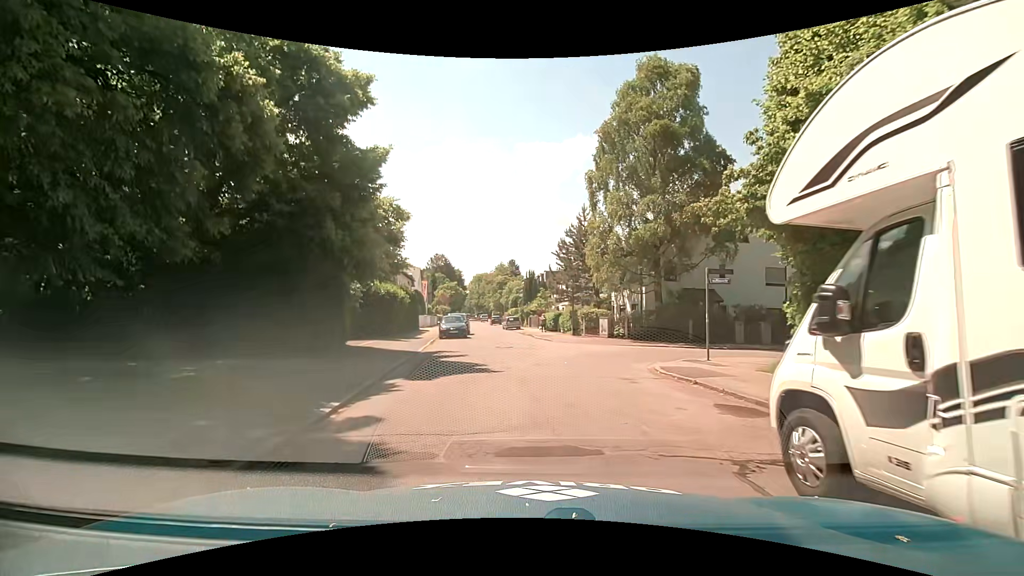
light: Day
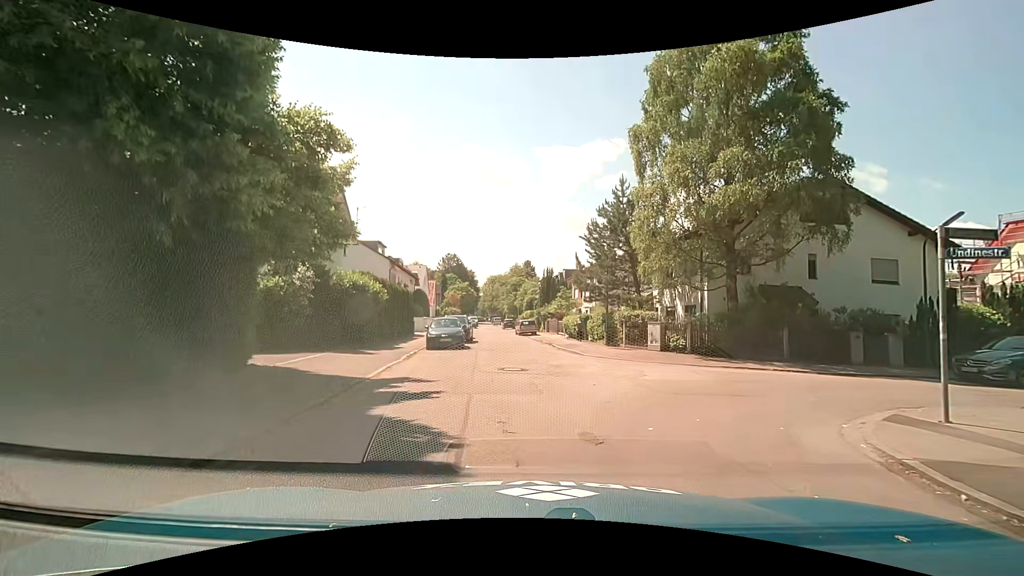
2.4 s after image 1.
(-0.5, +8.2) m; -3°
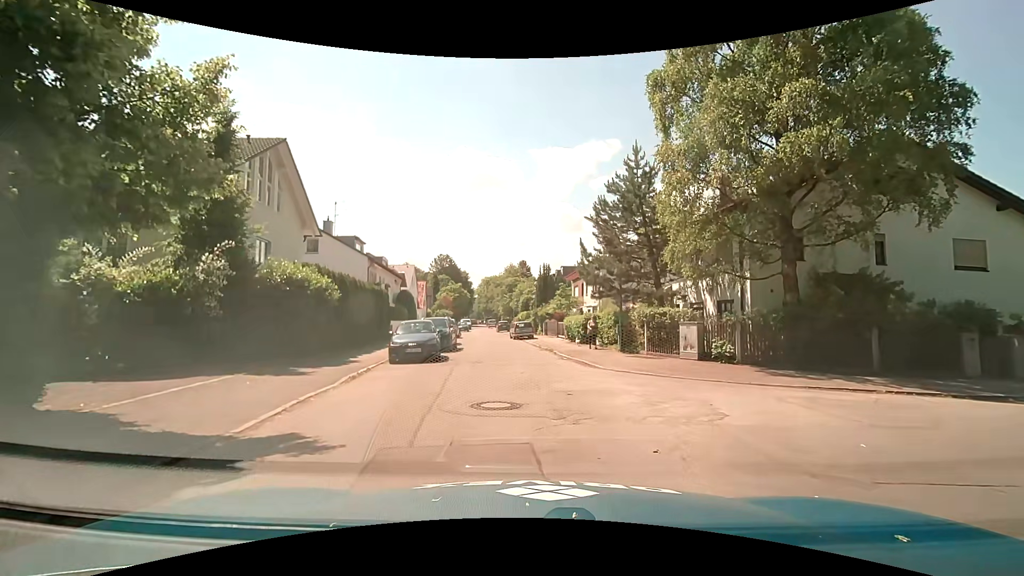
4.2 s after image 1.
(0.0, +5.5) m; 0°
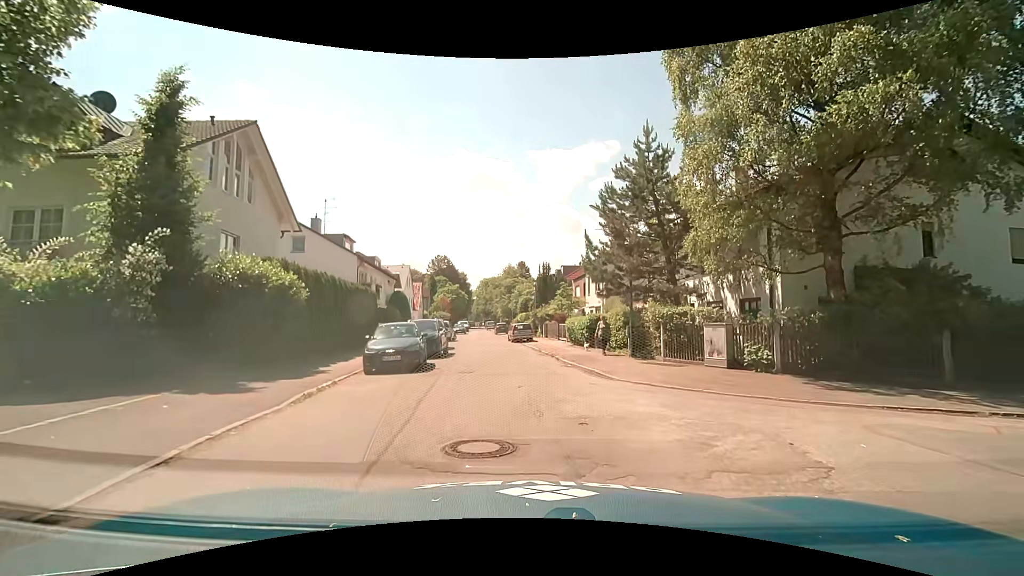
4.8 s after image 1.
(+0.1, +2.5) m; +1°
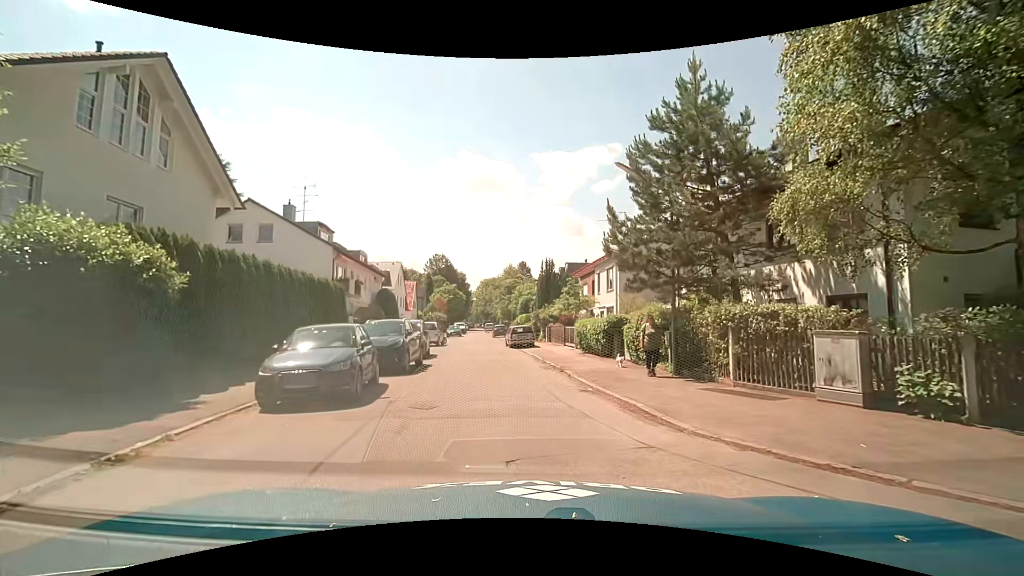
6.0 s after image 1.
(-0.1, +5.7) m; -1°
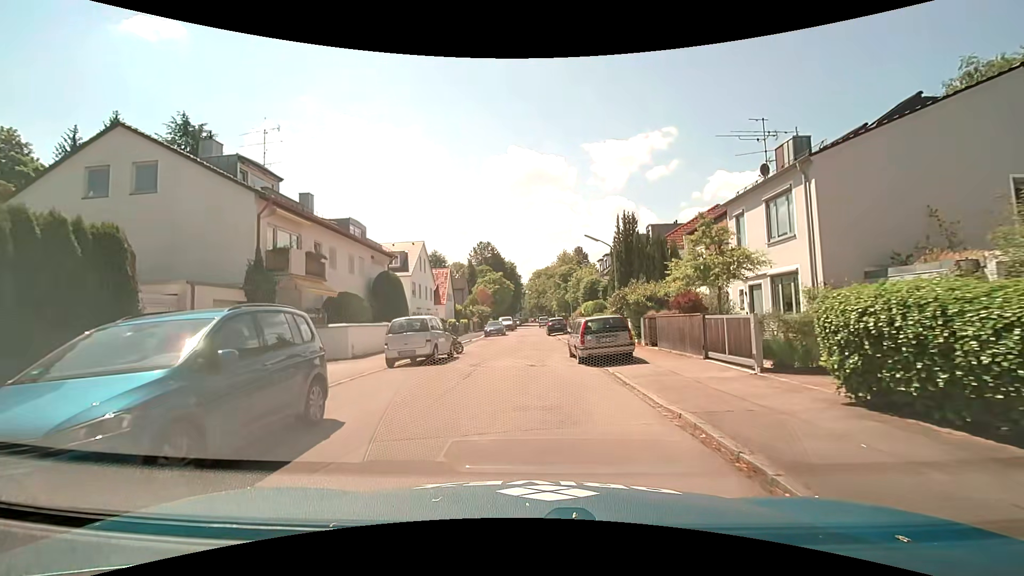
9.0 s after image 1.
(-0.9, +17.3) m; -6°
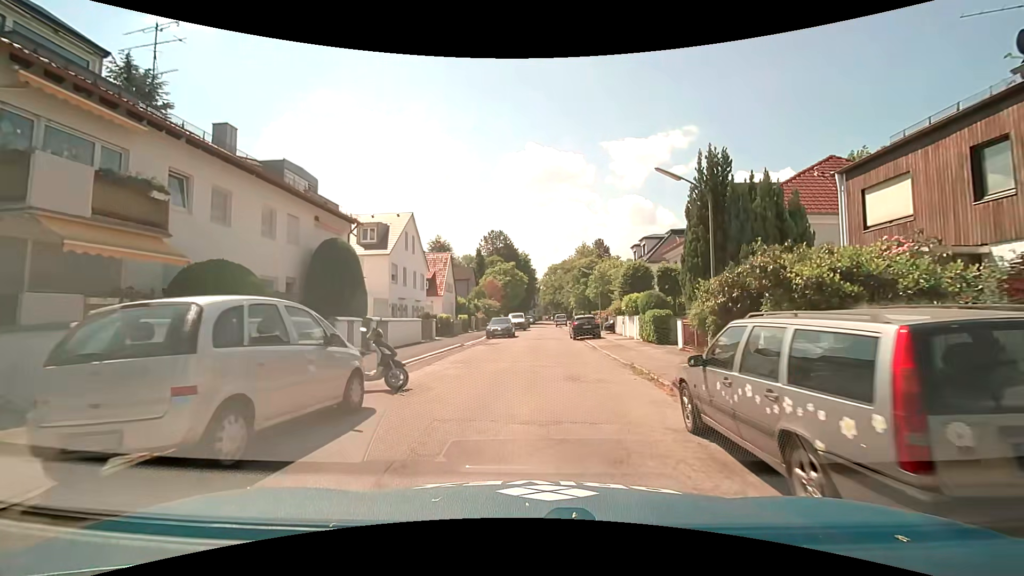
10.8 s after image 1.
(-0.4, +12.3) m; -2°
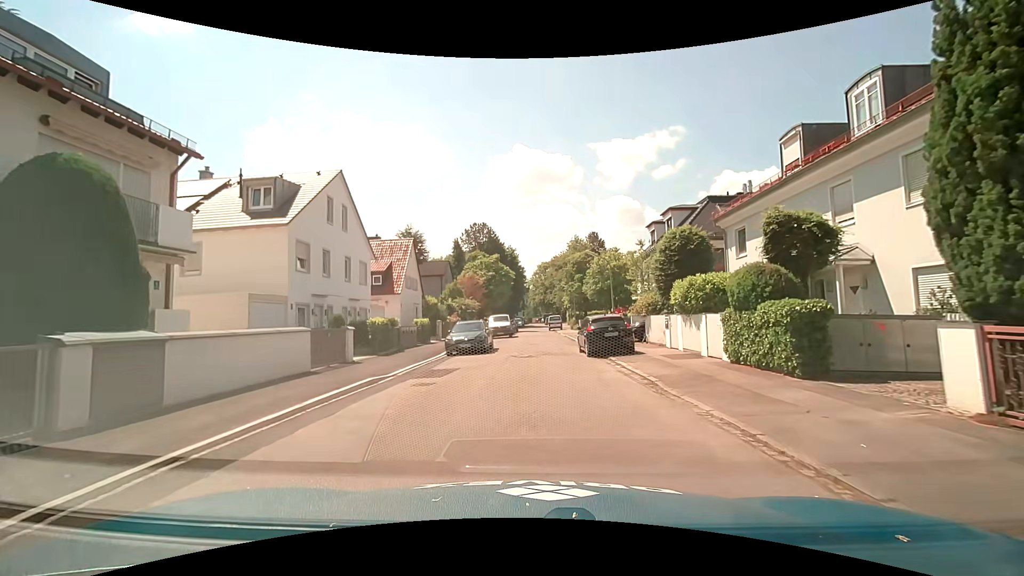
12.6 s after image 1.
(+0.1, +13.0) m; +1°
(0, +10) (0, +20) (0, +30) (0, +40) (+1, +50) (0, +60) (0, +70) (+3, +79) (+12, +84) (+22, +84) m
